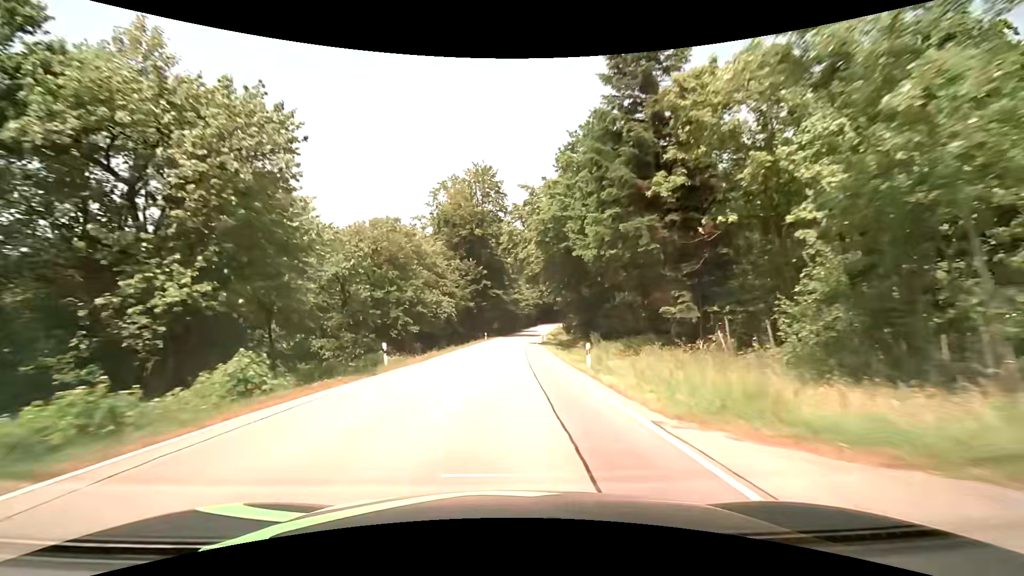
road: secondary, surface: asphalt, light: Day
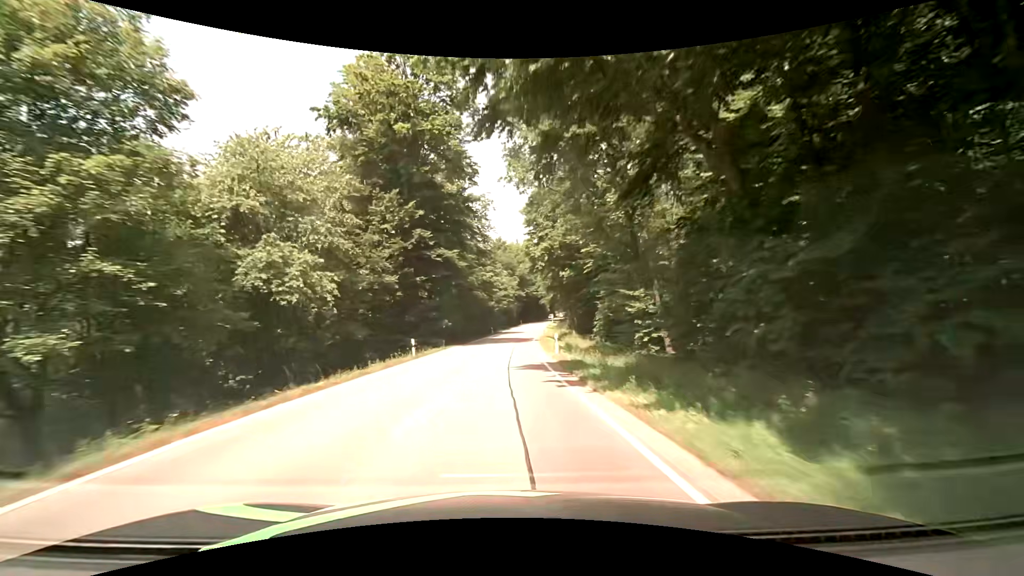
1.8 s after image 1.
(+0.7, +37.2) m; +3°
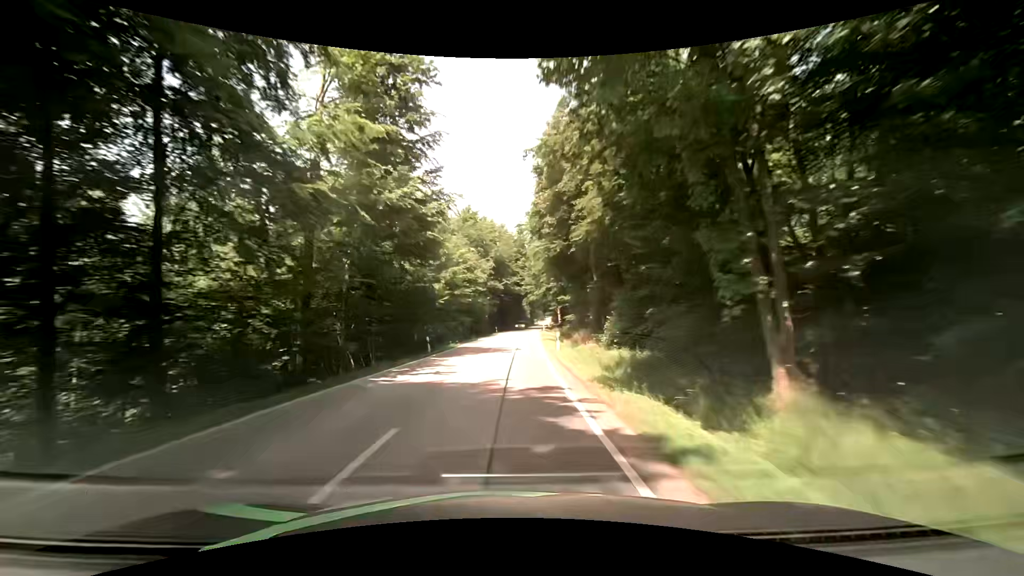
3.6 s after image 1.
(+0.5, +39.5) m; +3°
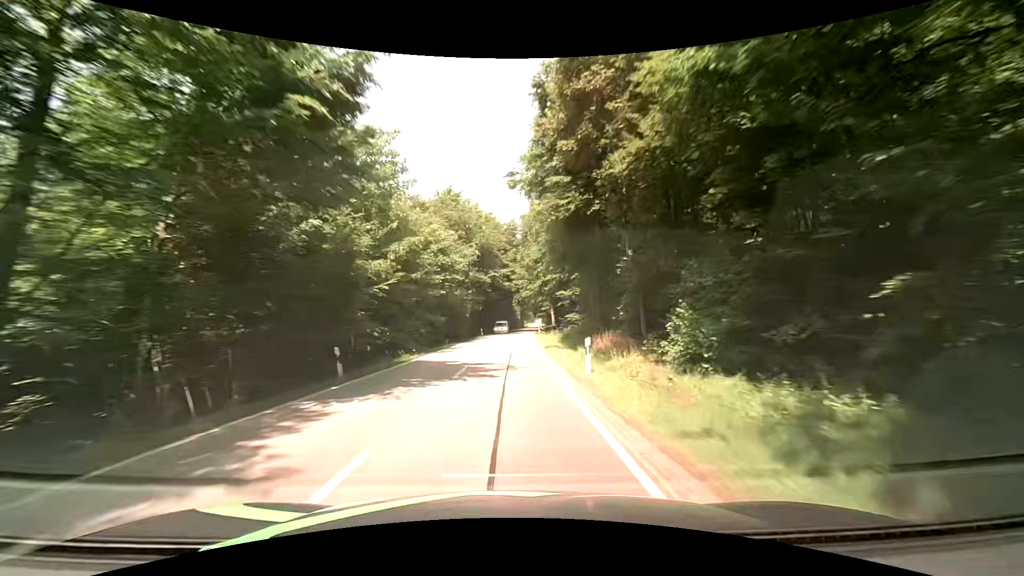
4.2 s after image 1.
(+0.1, +13.3) m; +1°
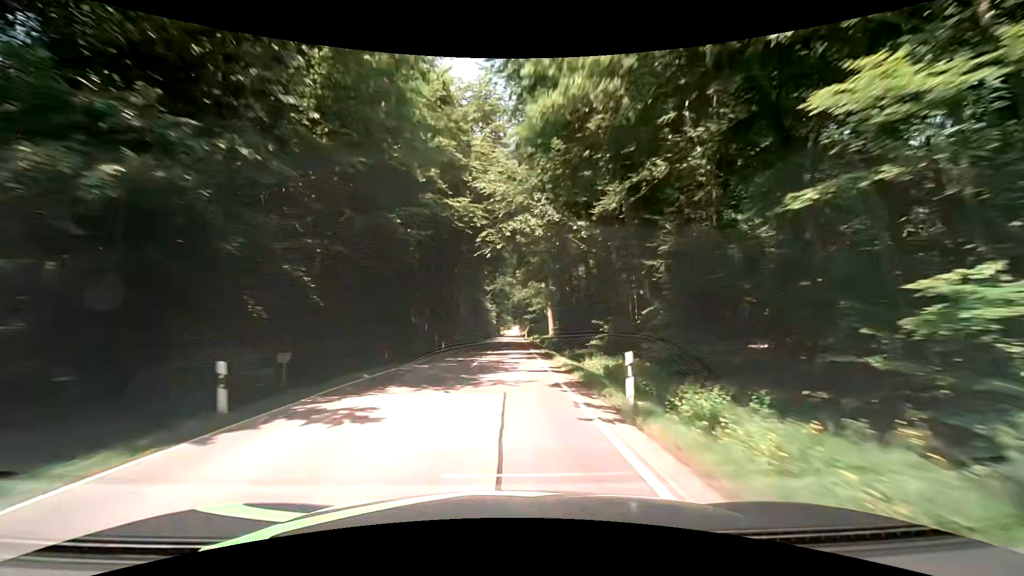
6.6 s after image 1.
(+1.2, +53.5) m; +3°
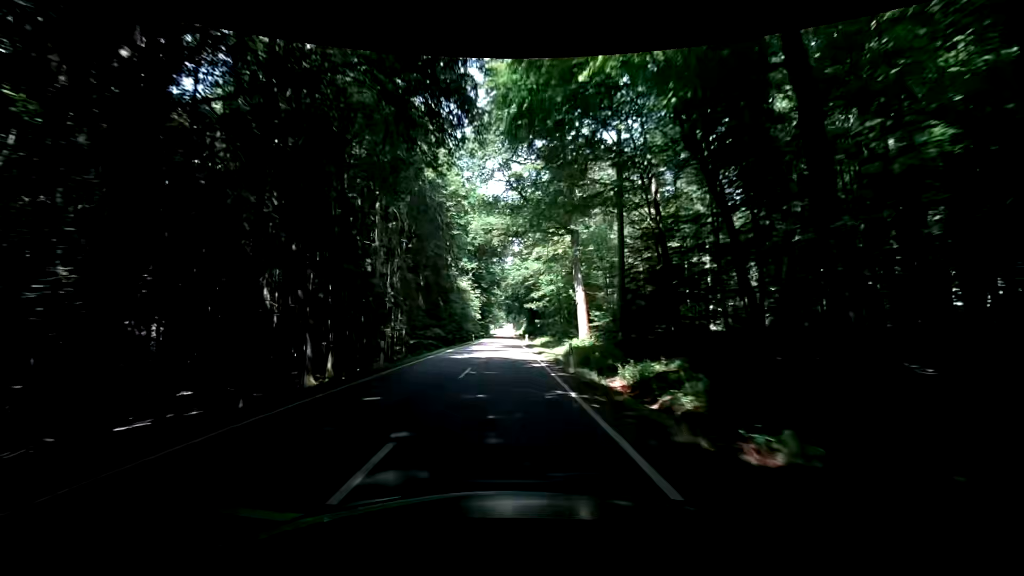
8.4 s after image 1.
(+0.6, +40.4) m; 0°
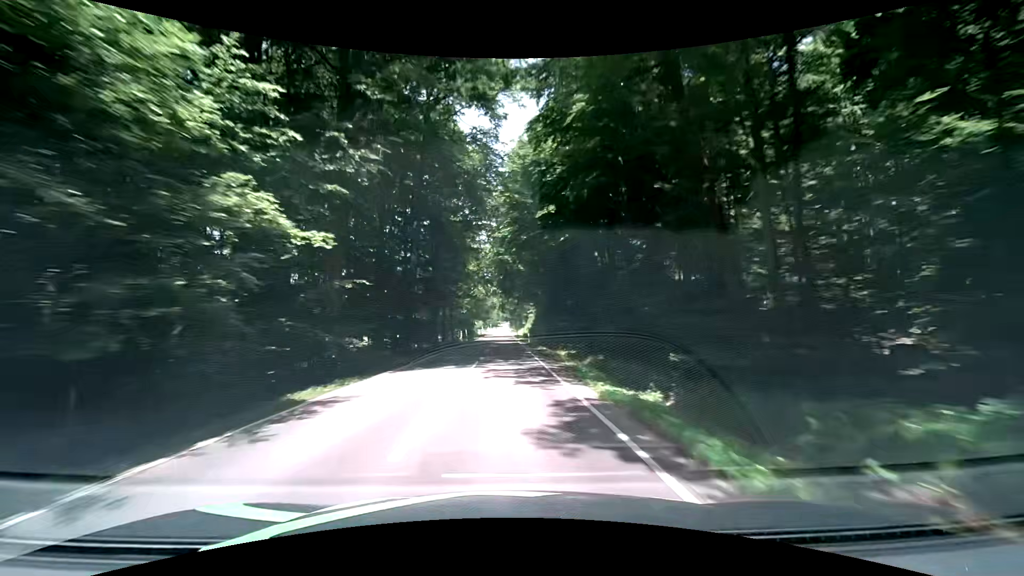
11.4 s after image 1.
(+0.9, +69.3) m; 0°
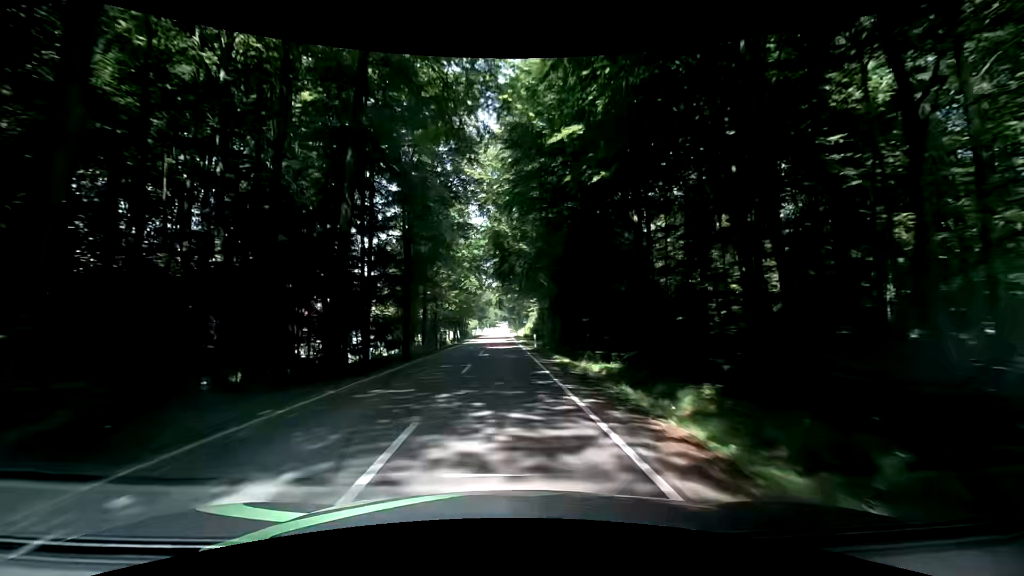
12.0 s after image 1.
(+0.2, +14.0) m; 0°
(0, +10) (0, +20) (0, +30) (+1, +40) (+1, +50) (+1, +60) (+1, +70) (+1, +80) (+1, +90) (+1, +100) m
